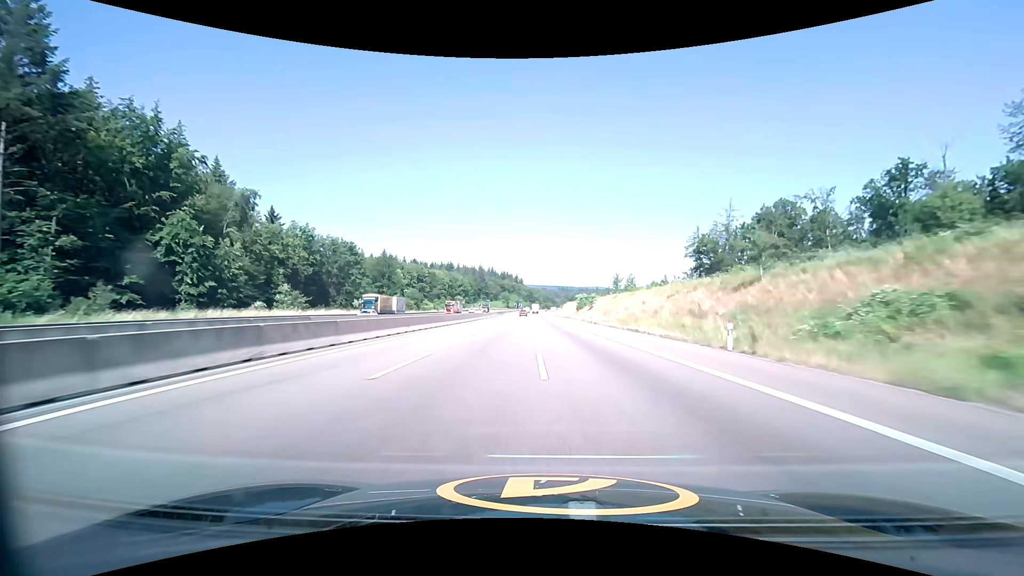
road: motorway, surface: asphalt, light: Day
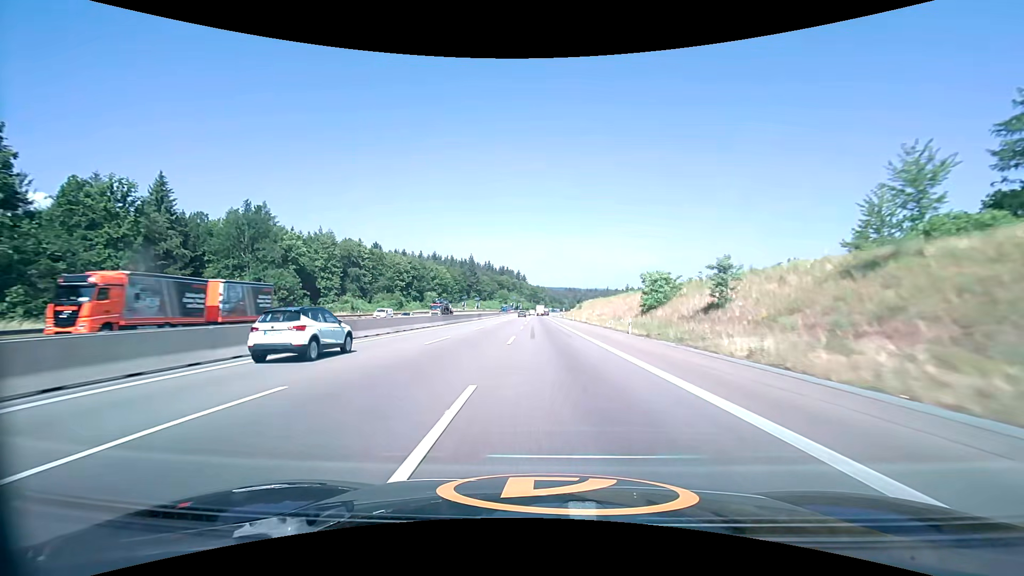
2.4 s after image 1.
(-0.4, +78.5) m; -1°
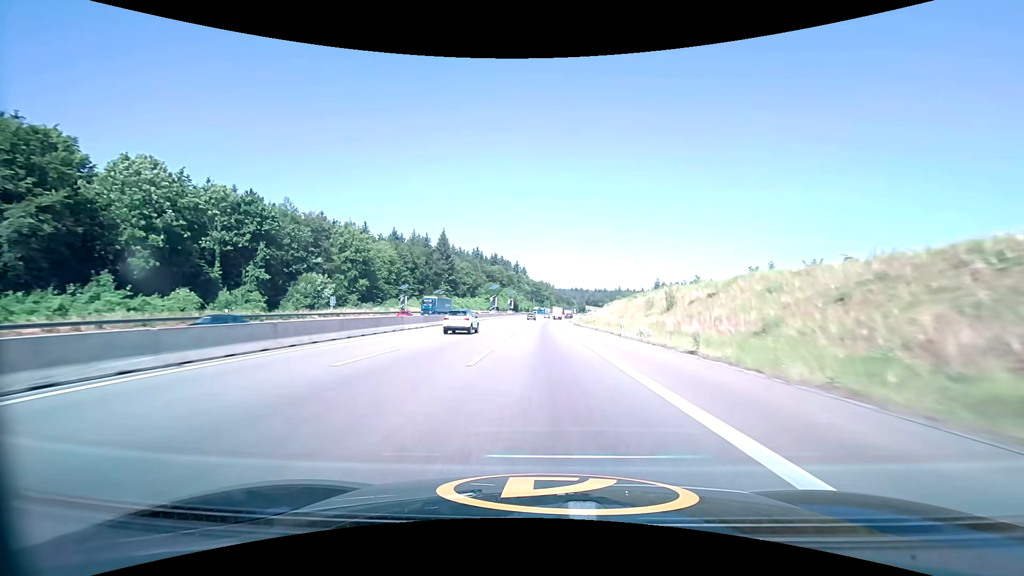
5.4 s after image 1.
(-0.3, +97.7) m; 0°
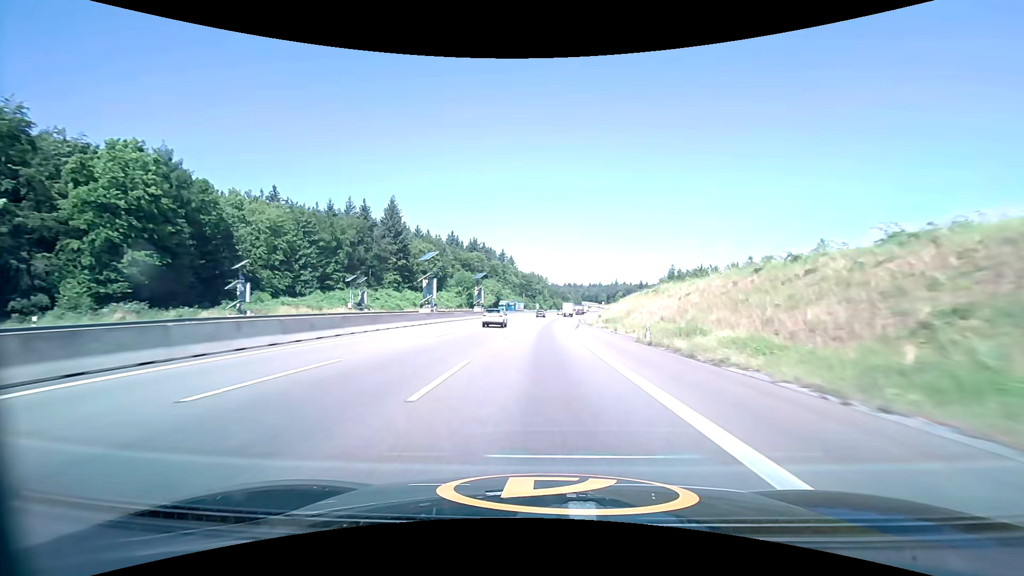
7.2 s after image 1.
(+0.4, +58.7) m; +1°
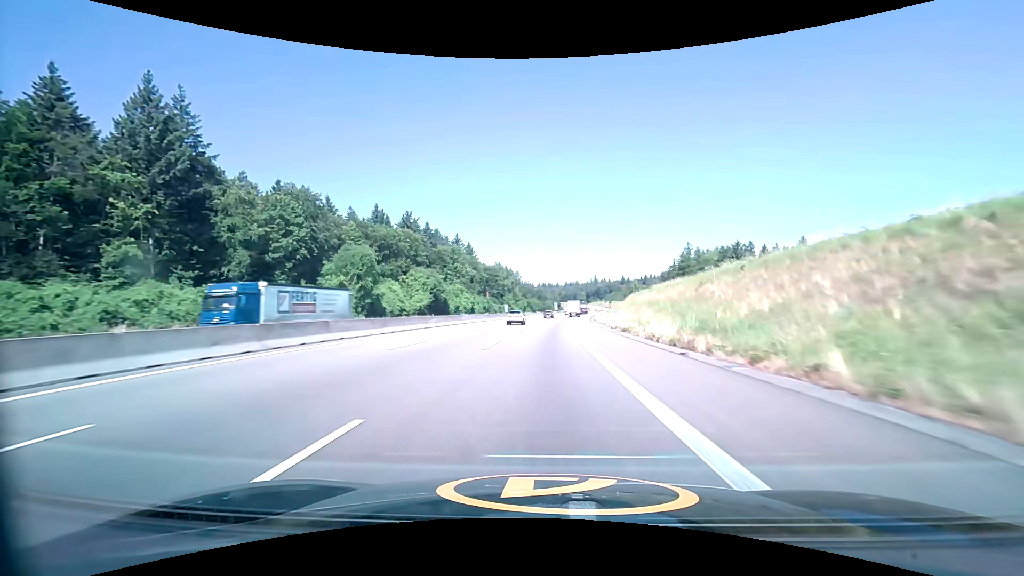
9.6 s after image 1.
(+1.8, +78.8) m; +3°
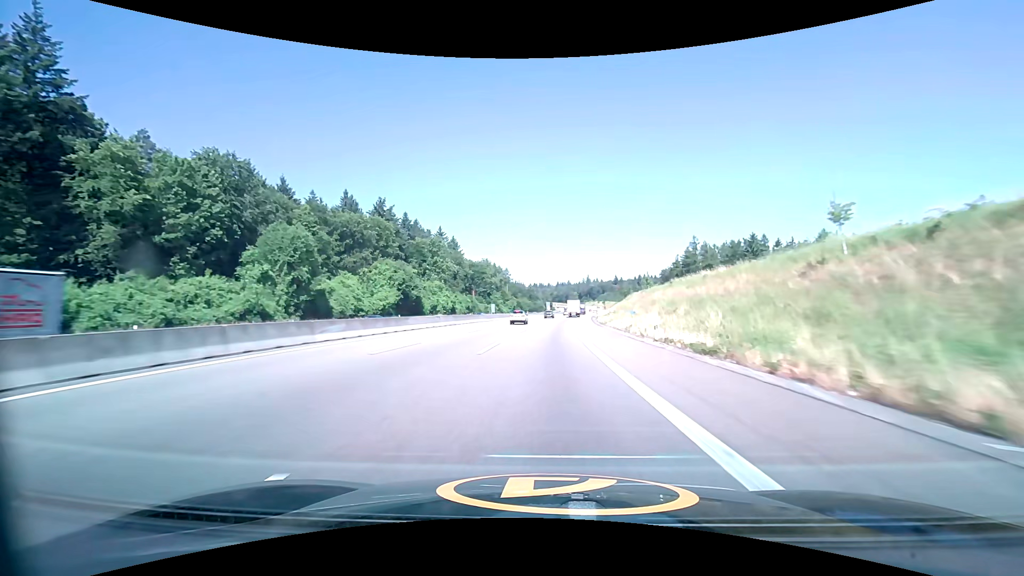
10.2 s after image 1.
(+0.1, +19.9) m; +1°
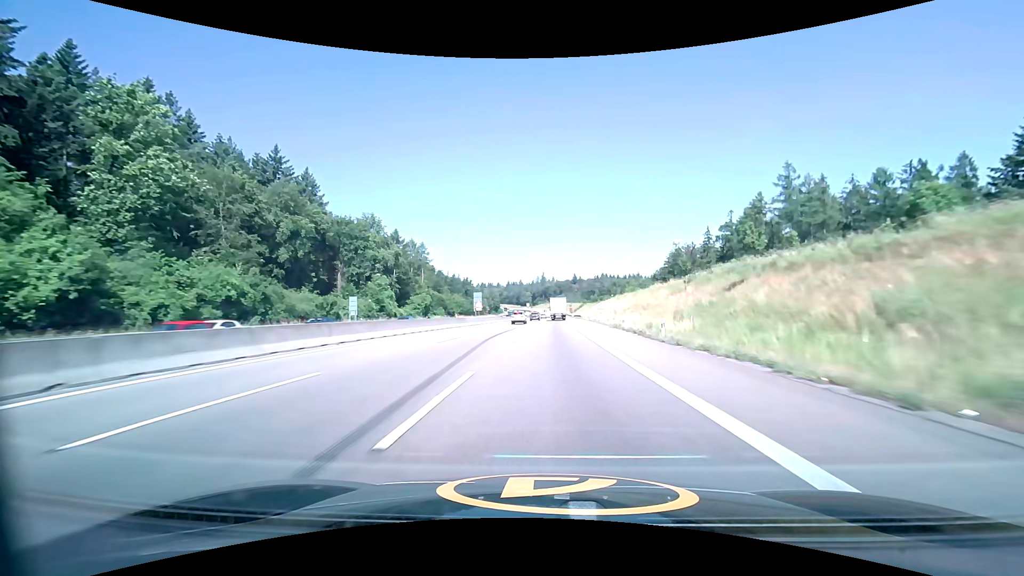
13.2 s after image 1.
(+5.0, +100.2) m; +6°
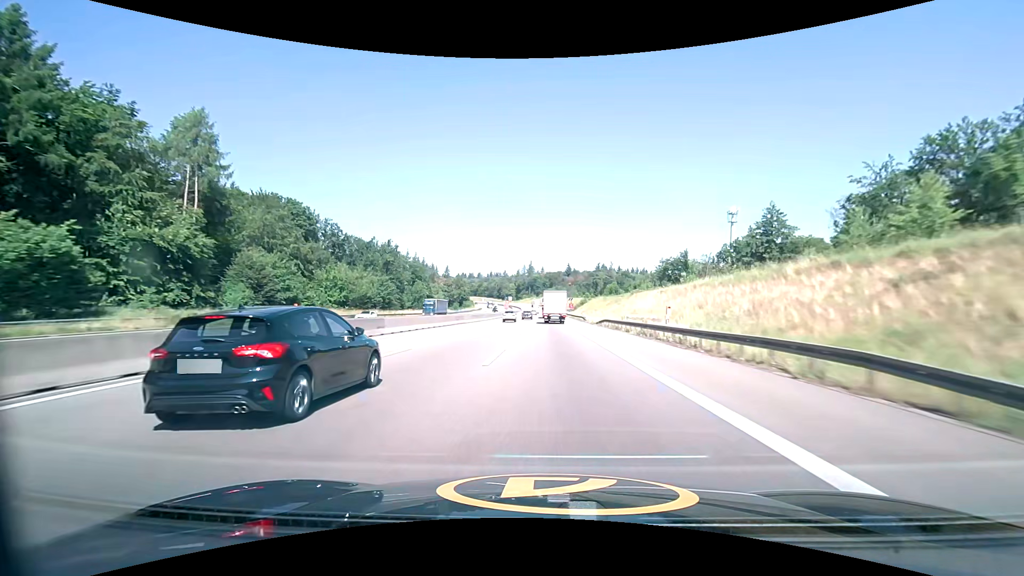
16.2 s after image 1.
(+2.5, +99.8) m; +2°
